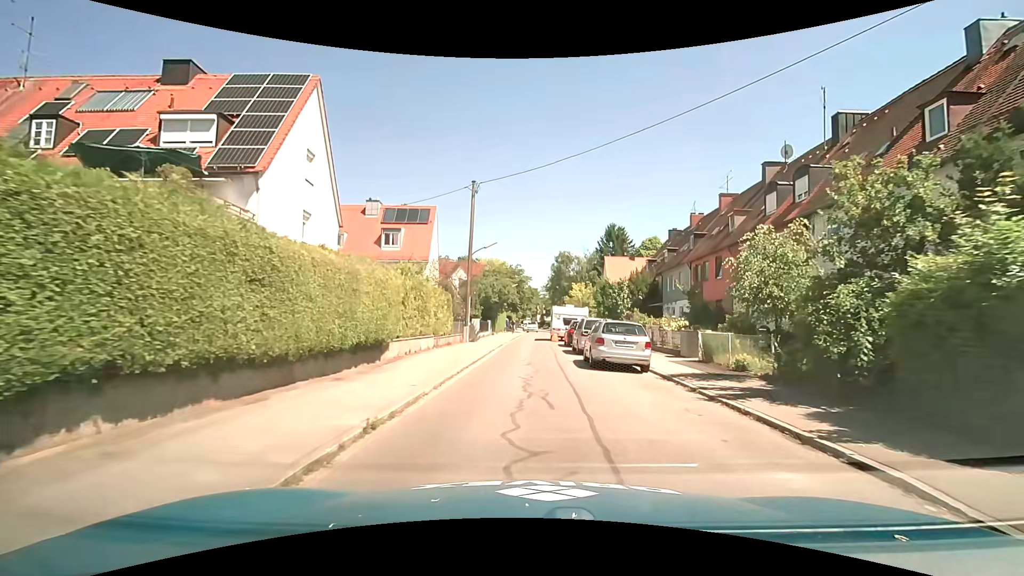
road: residential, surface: asphalt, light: Day
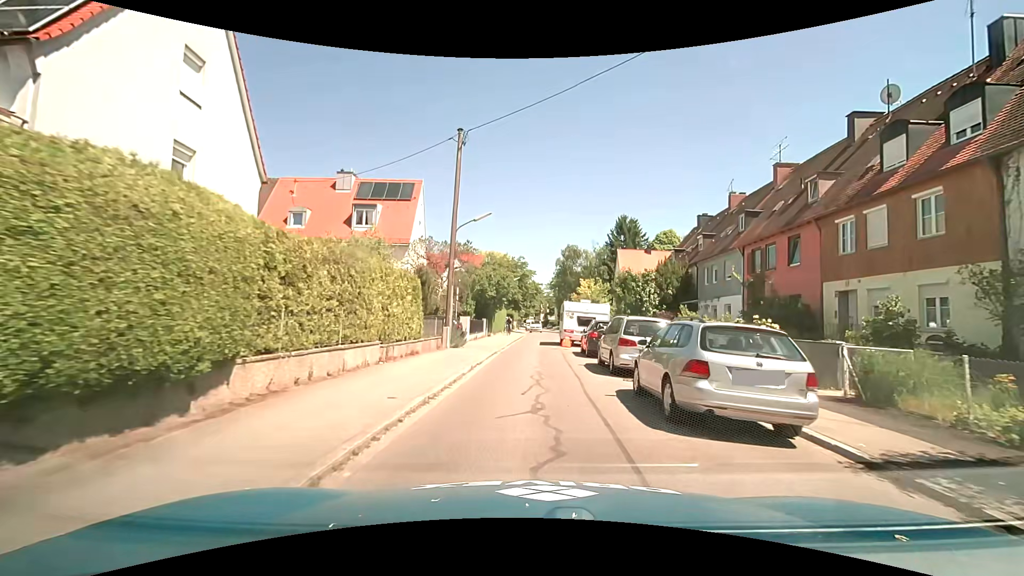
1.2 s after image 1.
(+0.1, +8.1) m; 0°
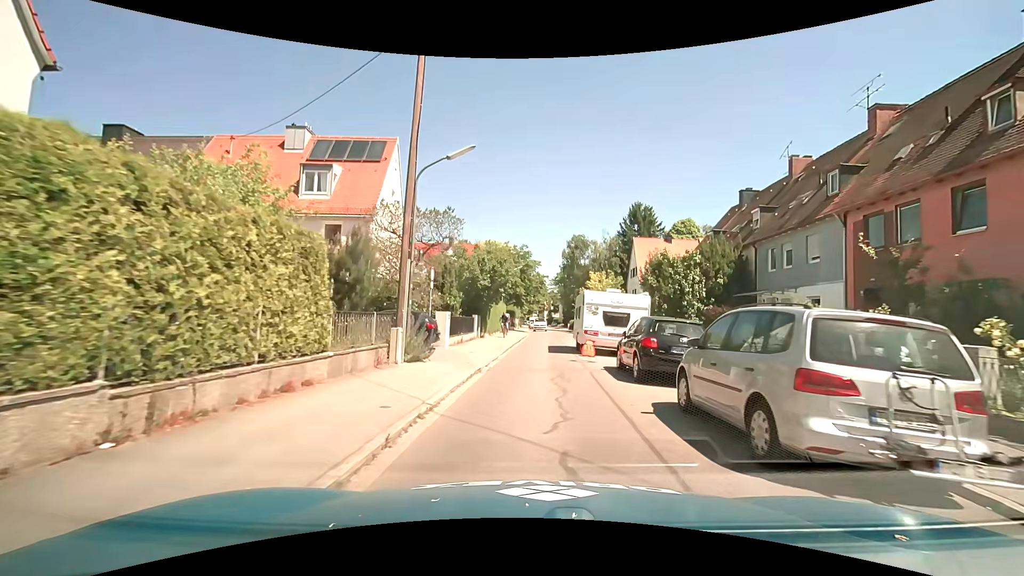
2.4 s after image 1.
(0.0, +8.4) m; 0°
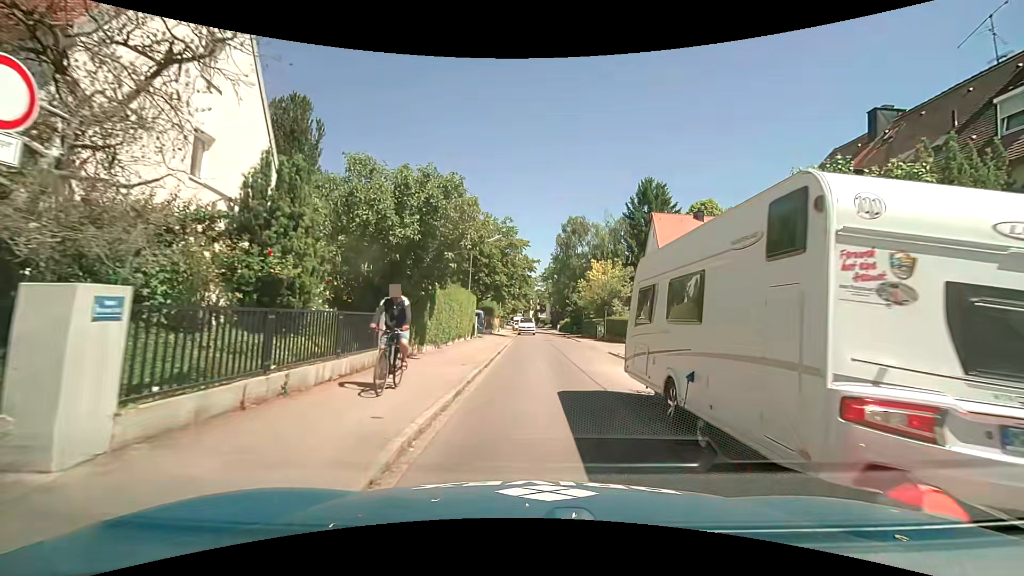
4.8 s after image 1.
(+0.2, +16.0) m; +2°
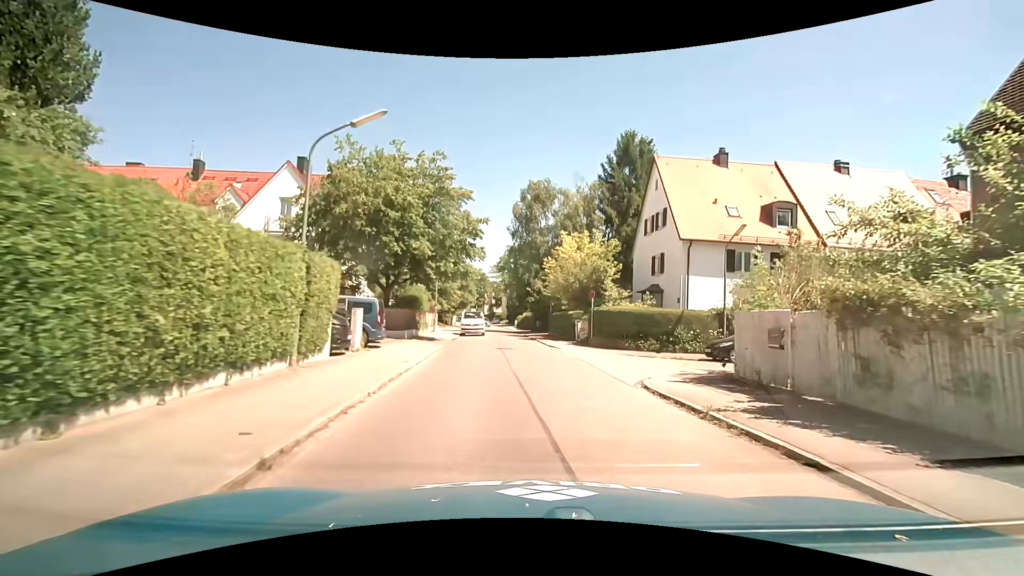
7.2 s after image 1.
(+0.6, +16.2) m; +6°
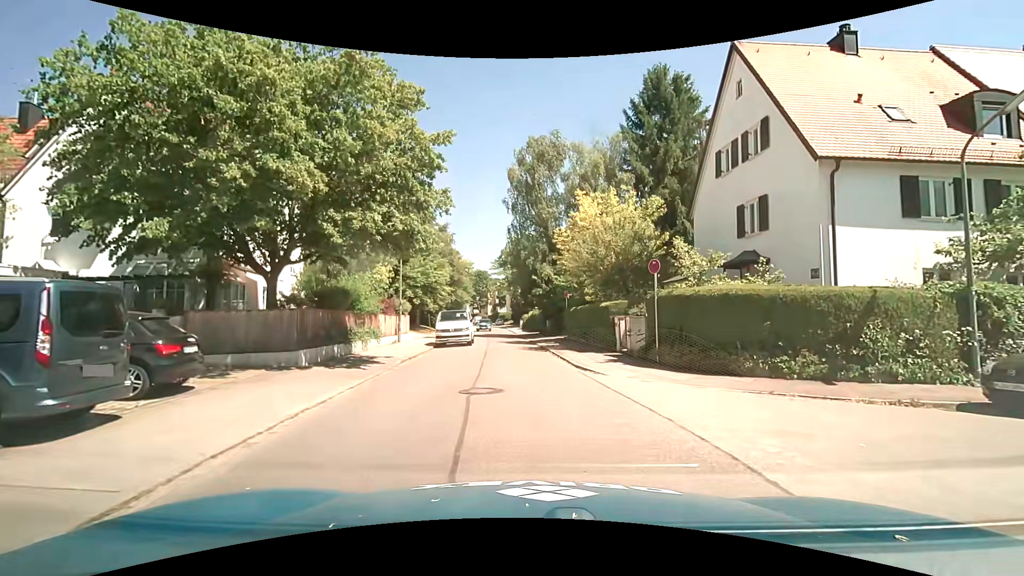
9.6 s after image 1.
(-0.2, +12.5) m; -1°
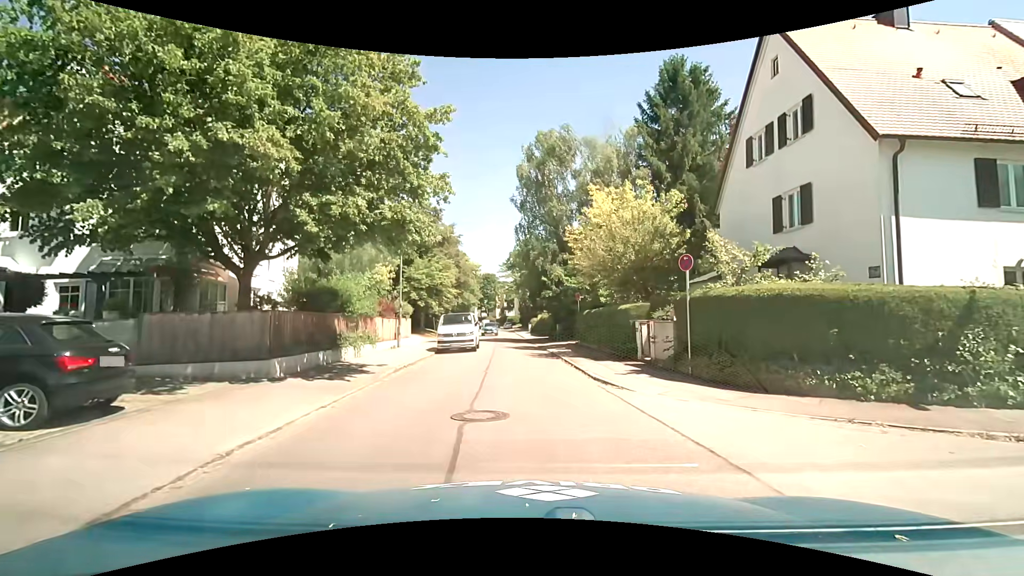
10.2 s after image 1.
(0.0, +2.0) m; -1°
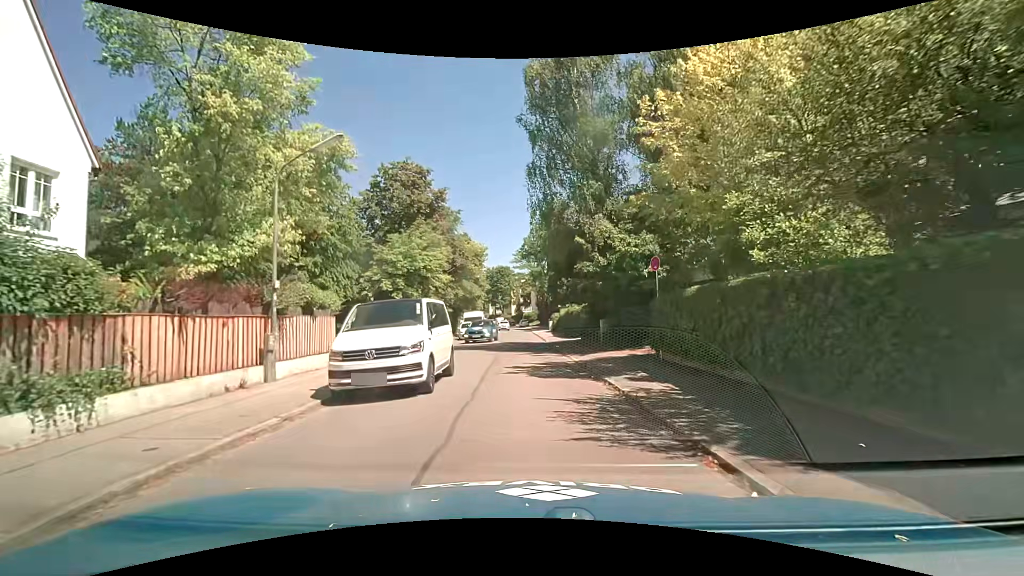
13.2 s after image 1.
(-0.4, +15.0) m; -3°
(0, +10) (0, +20) (0, +30) (0, +40) (0, +50) (0, +60) (0, +70) (-1, +80) (-2, +90) (-3, +100) m
